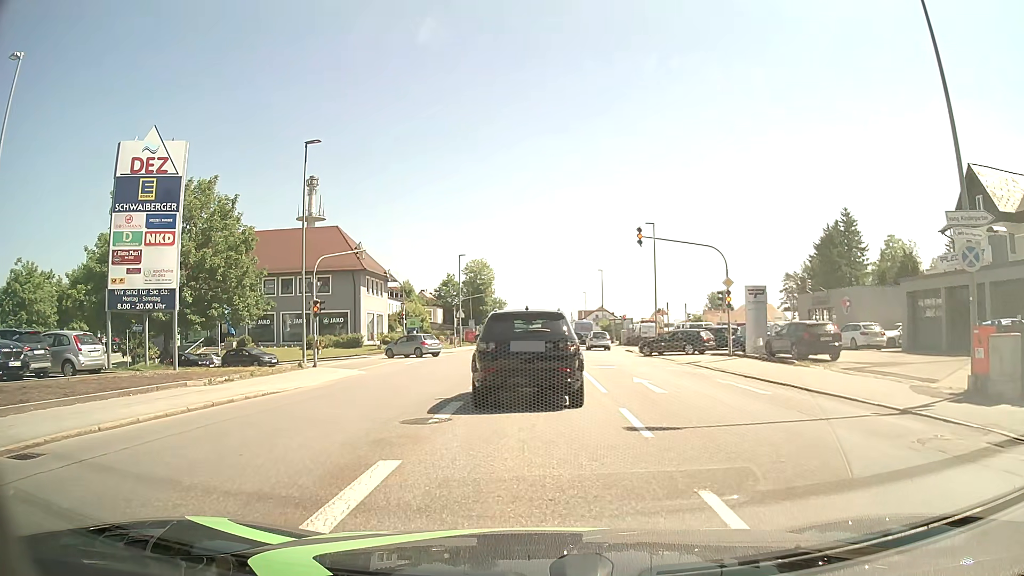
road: tertiary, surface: asphalt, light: Day
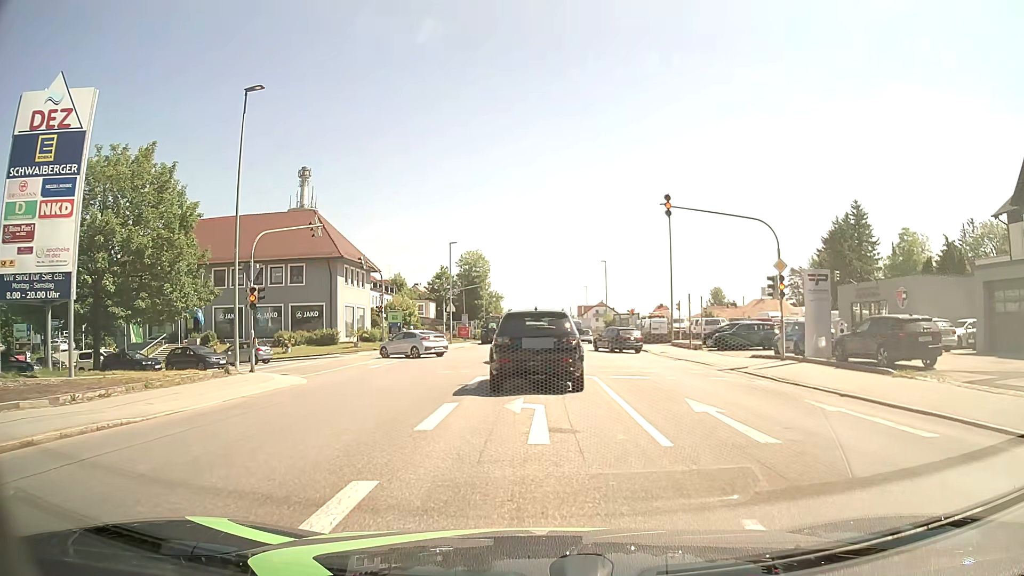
(0.0, +7.1) m; 0°
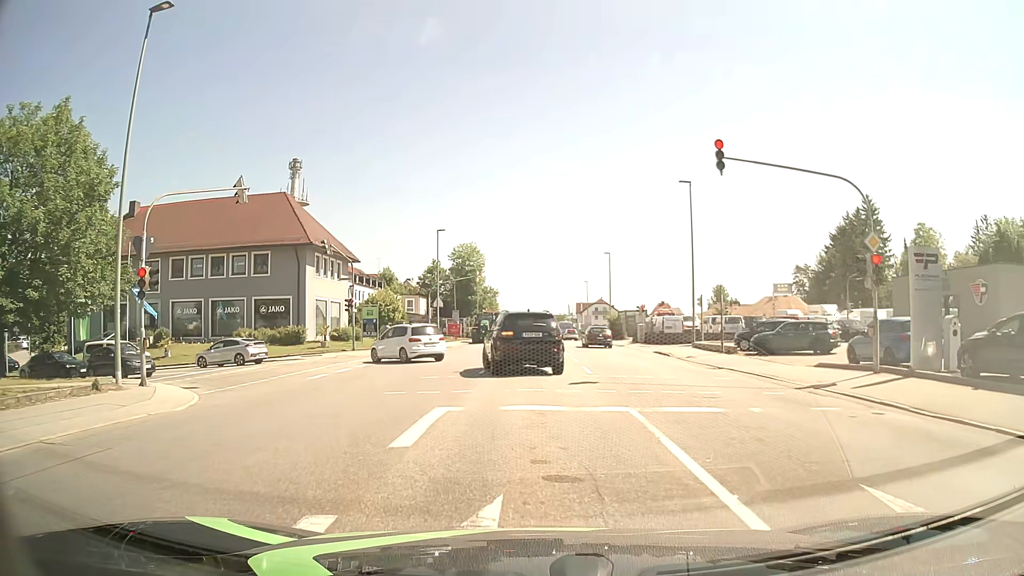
(+0.1, +7.3) m; 0°
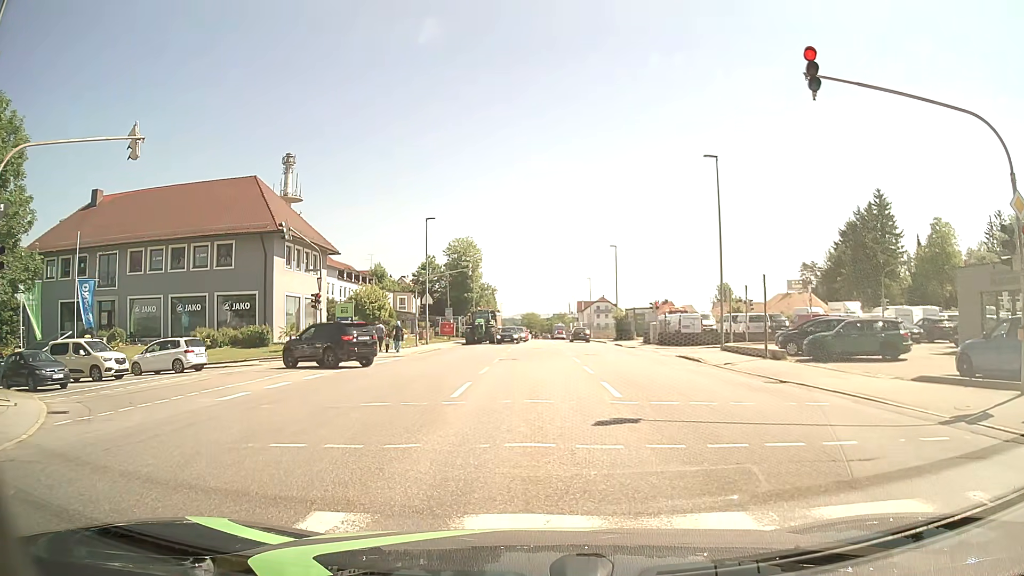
(+0.1, +6.1) m; +2°
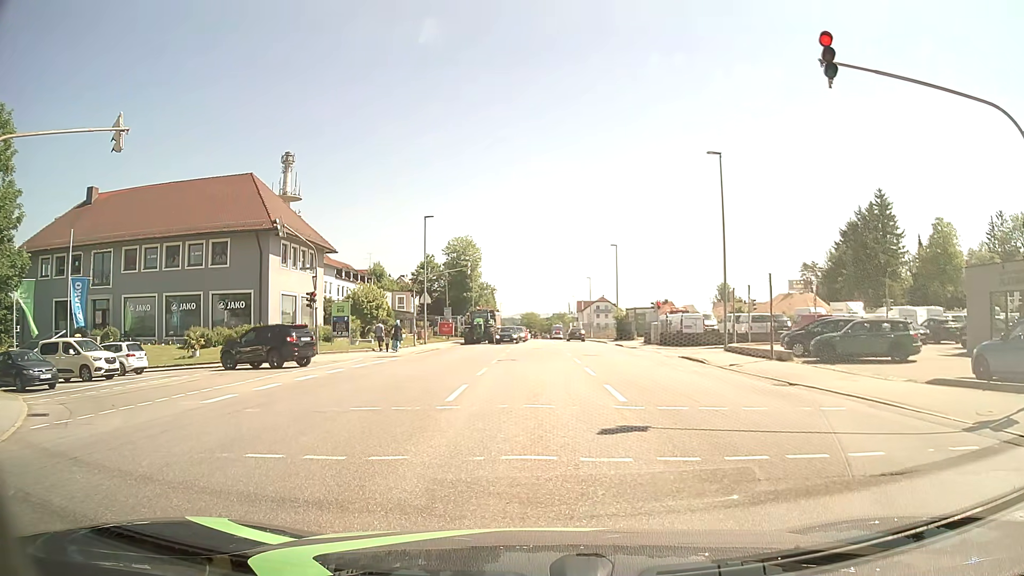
(0.0, +0.7) m; 0°
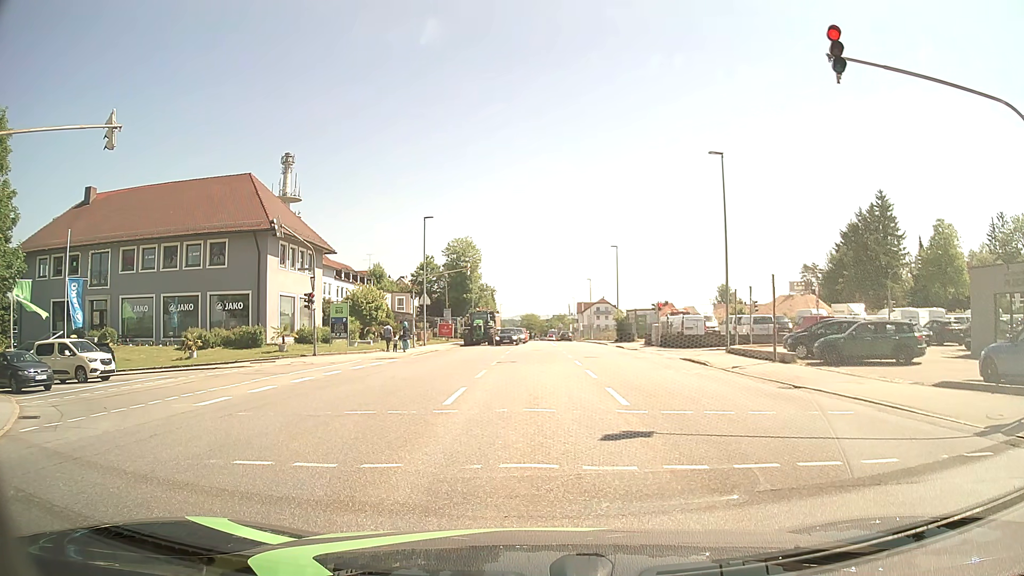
(0.0, +0.4) m; 0°
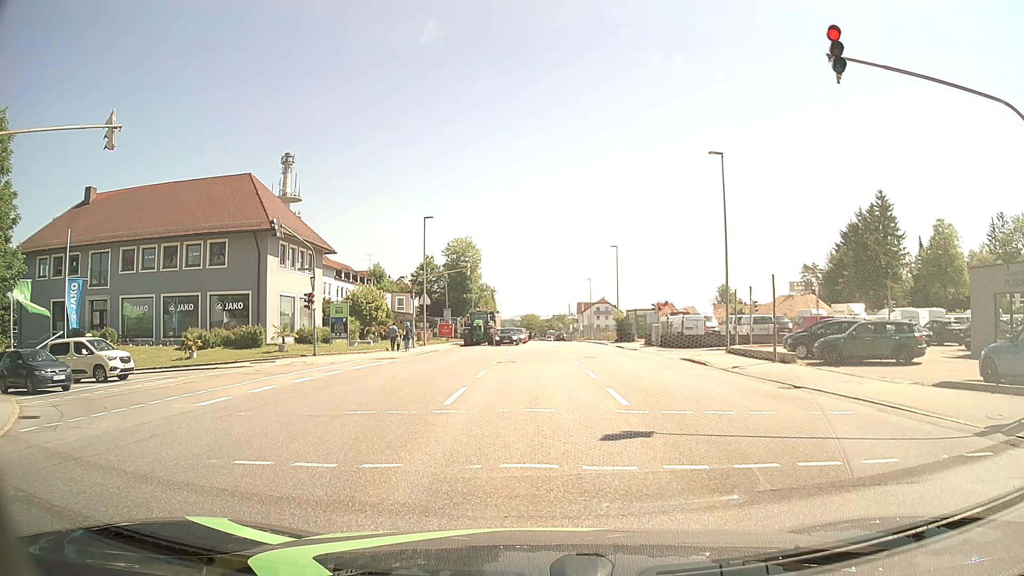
(0.0, 0.0) m; 0°
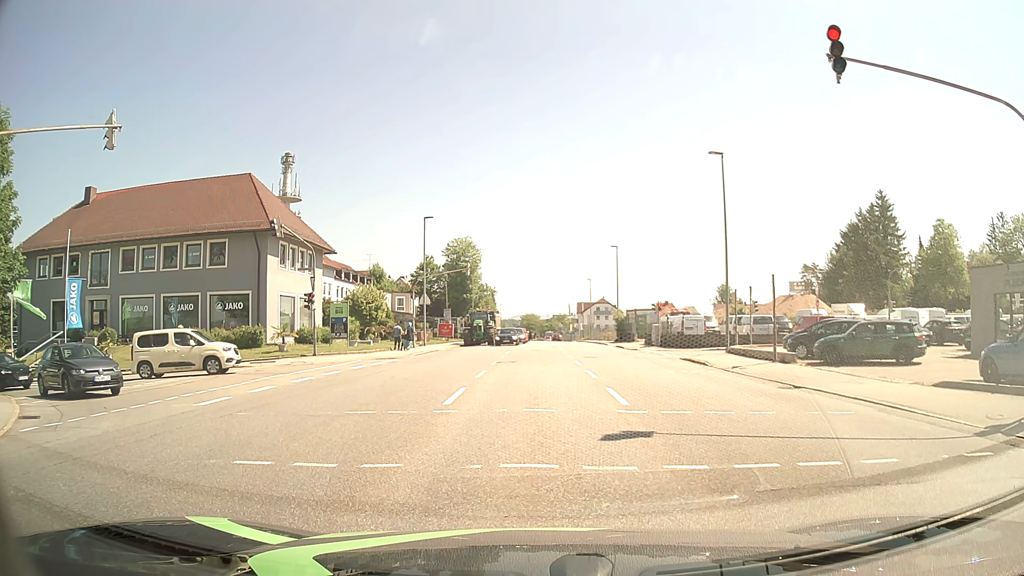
(0.0, 0.0) m; 0°
